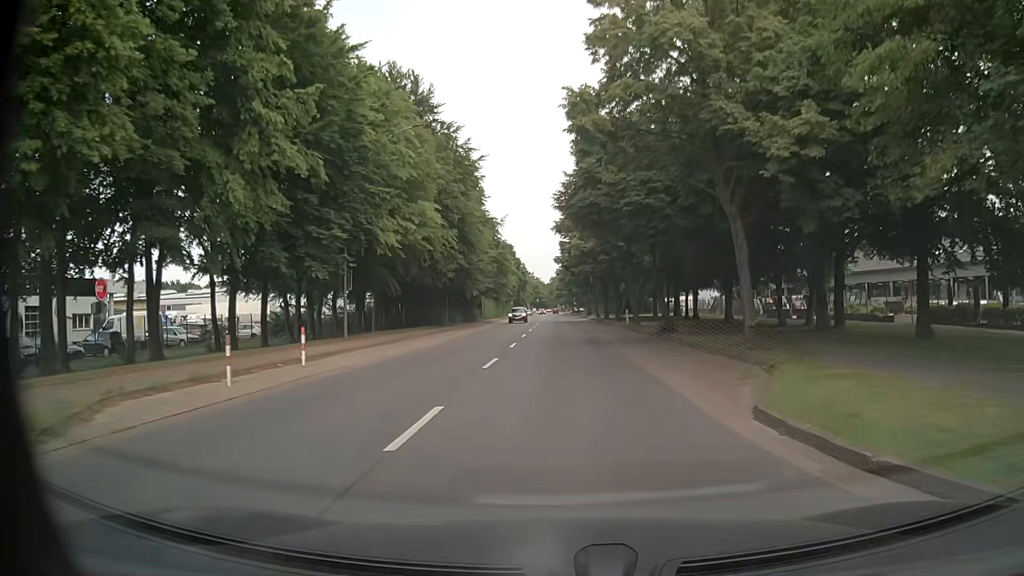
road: tertiary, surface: asphalt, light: Day
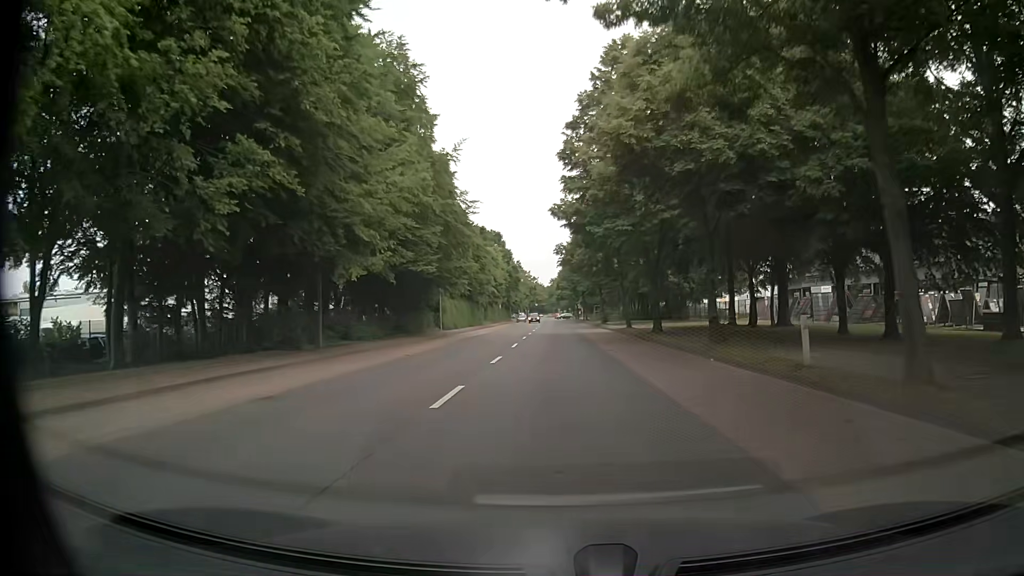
(-0.4, +33.0) m; 0°
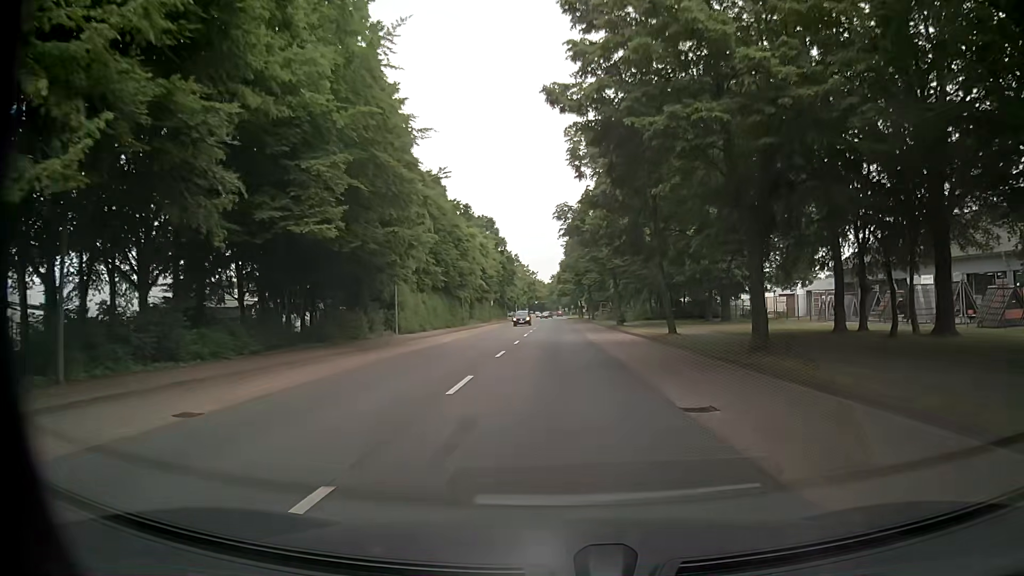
(-0.3, +16.5) m; -2°
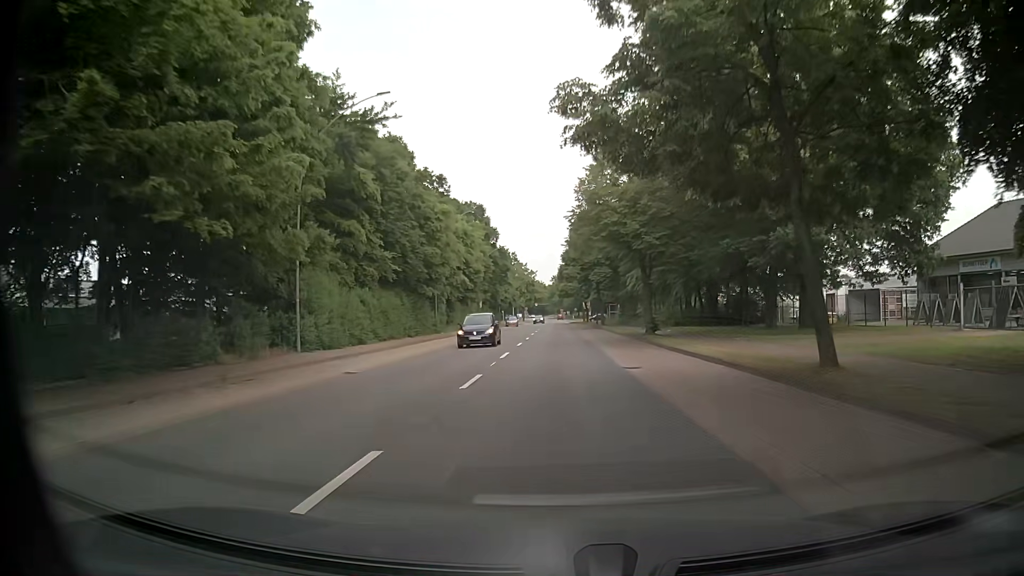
(+0.2, +16.5) m; +1°
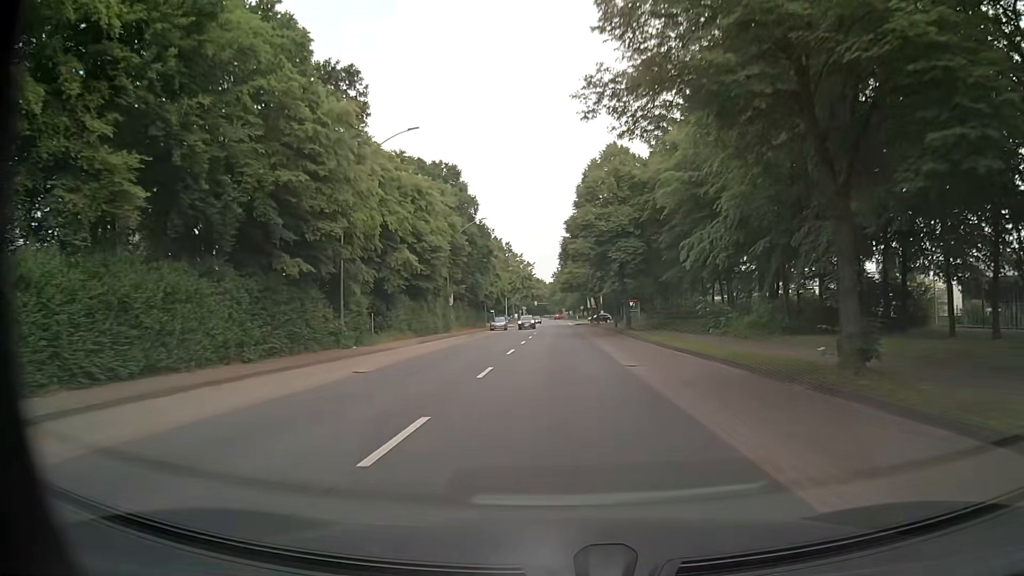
(+0.1, +24.8) m; -1°
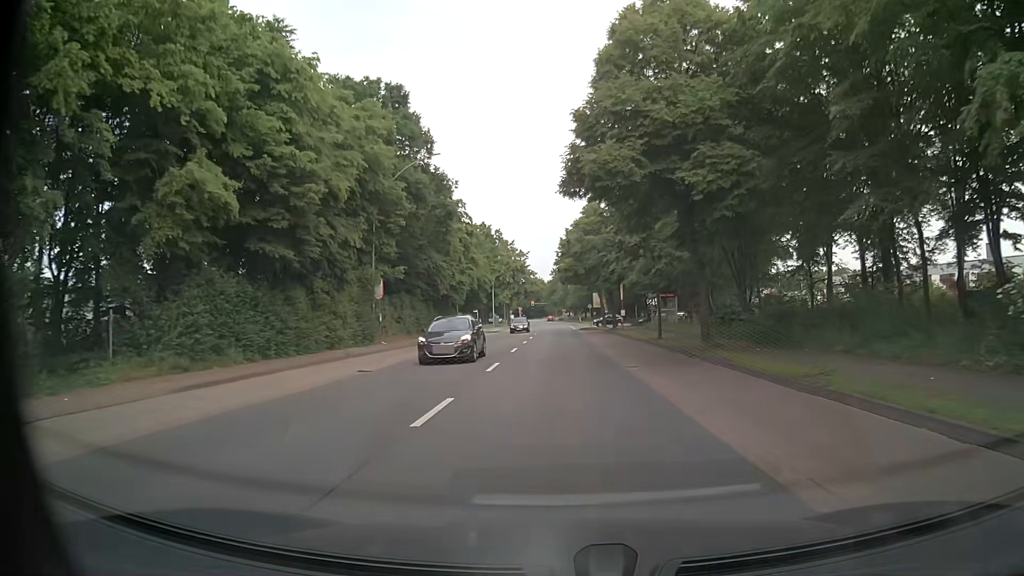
(+0.2, +24.8) m; +1°
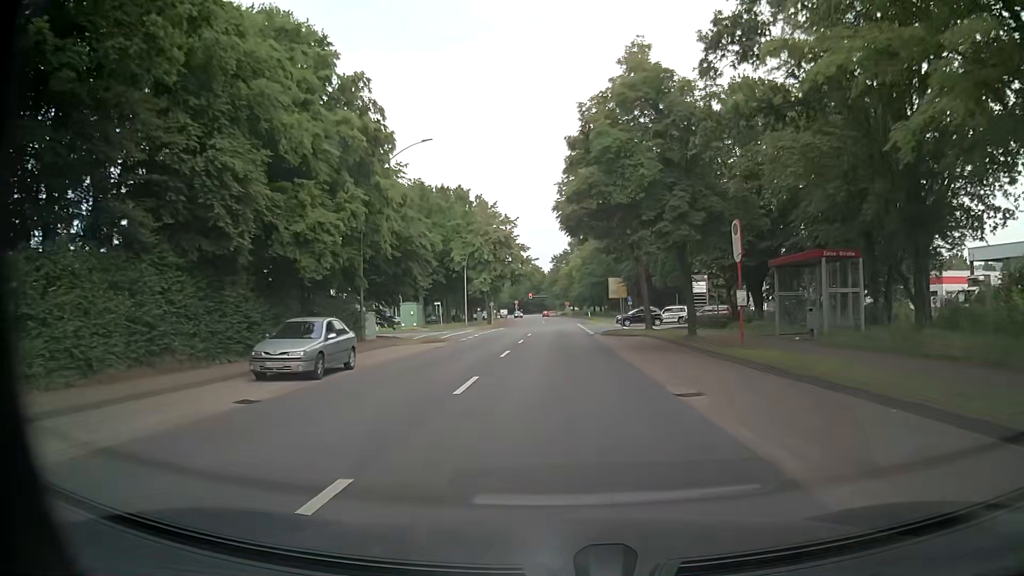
(-0.1, +33.1) m; 0°
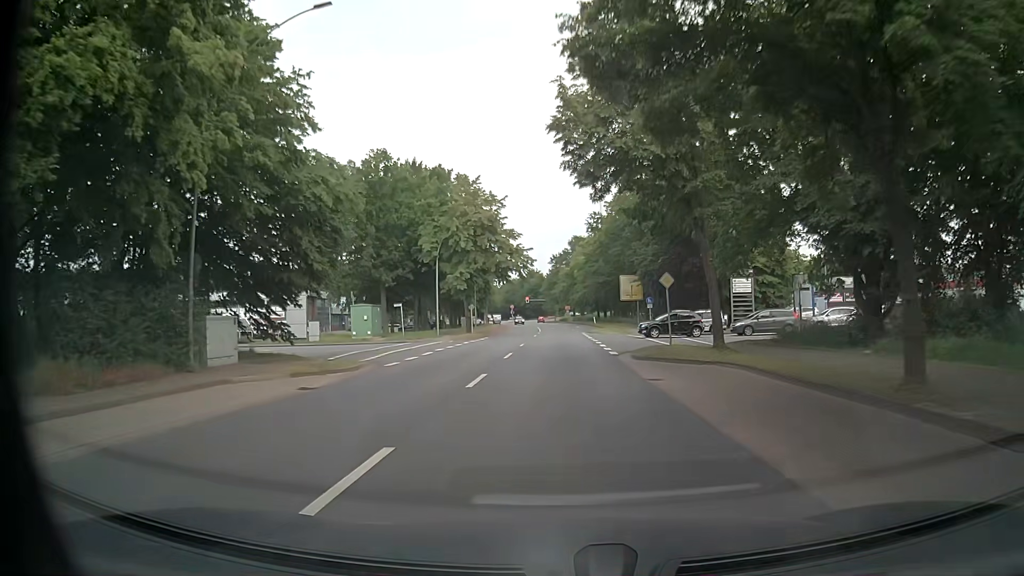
(0.0, +16.5) m; 0°
(0, +10) (0, +20) (0, +30) (0, +40) (0, +50) (0, +60) (0, +70) (-1, +80) (-1, +90) (-2, +100) m
